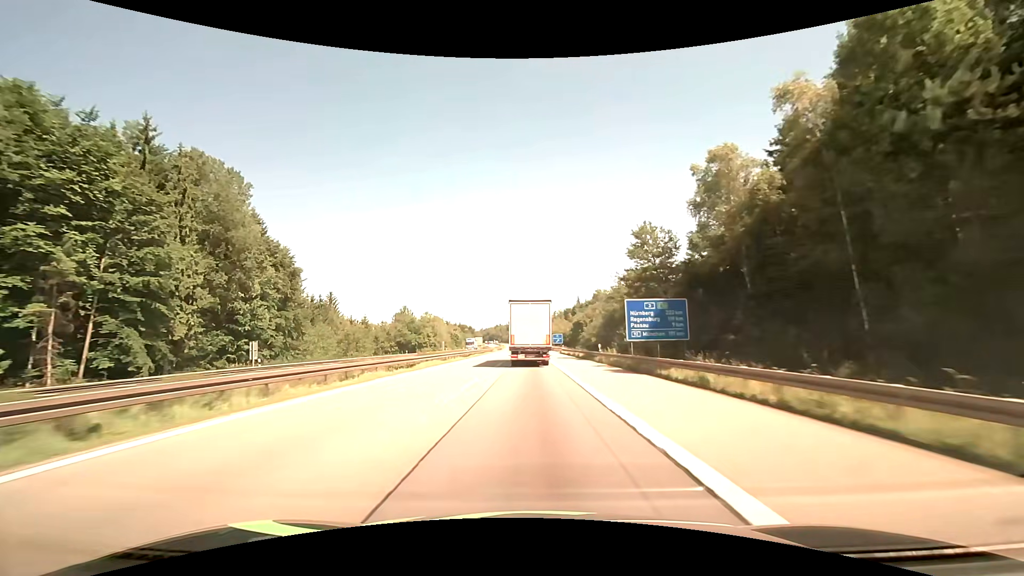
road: motorway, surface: asphalt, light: Day
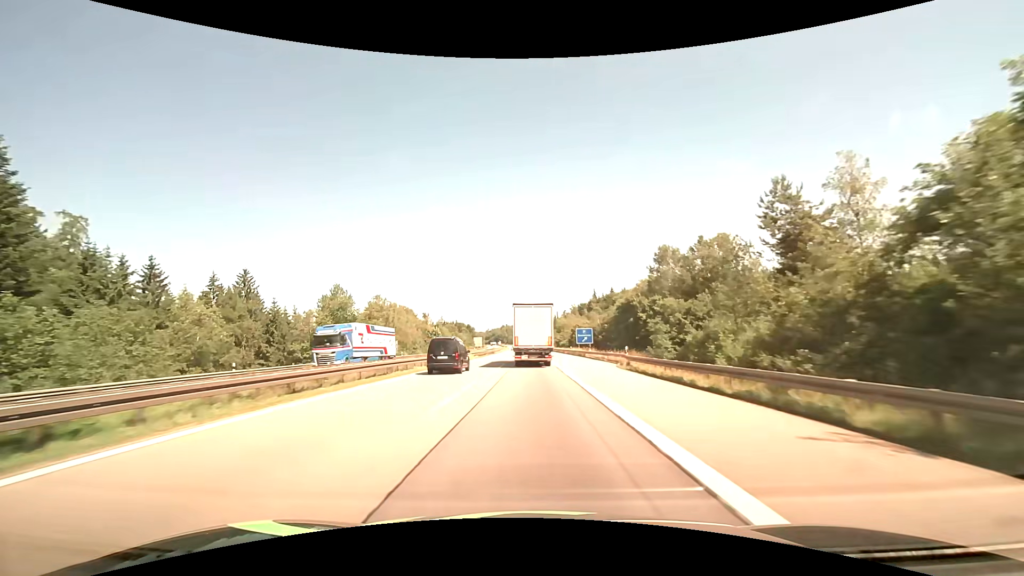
(-0.5, +56.9) m; -1°
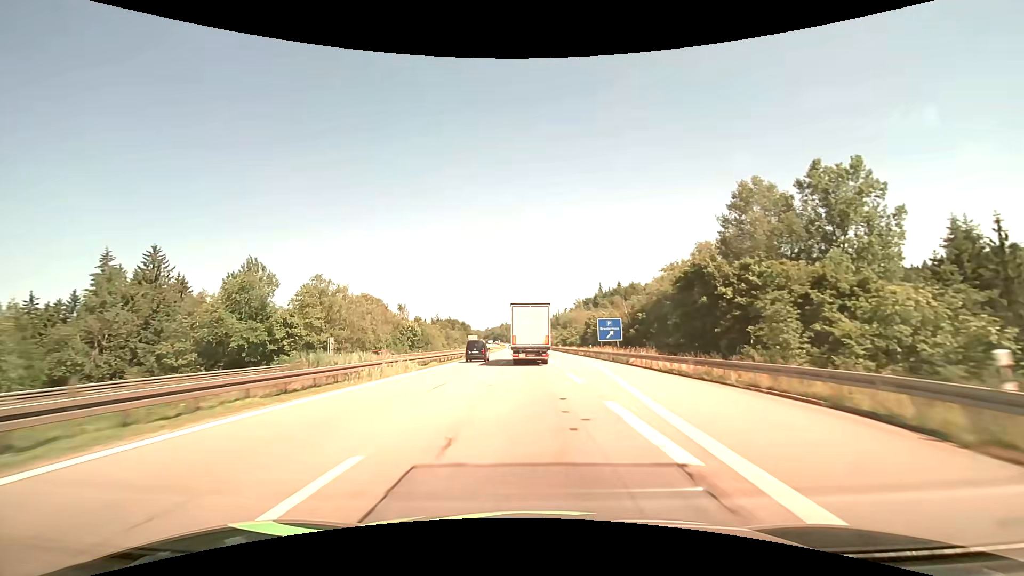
(-0.1, +28.6) m; 0°
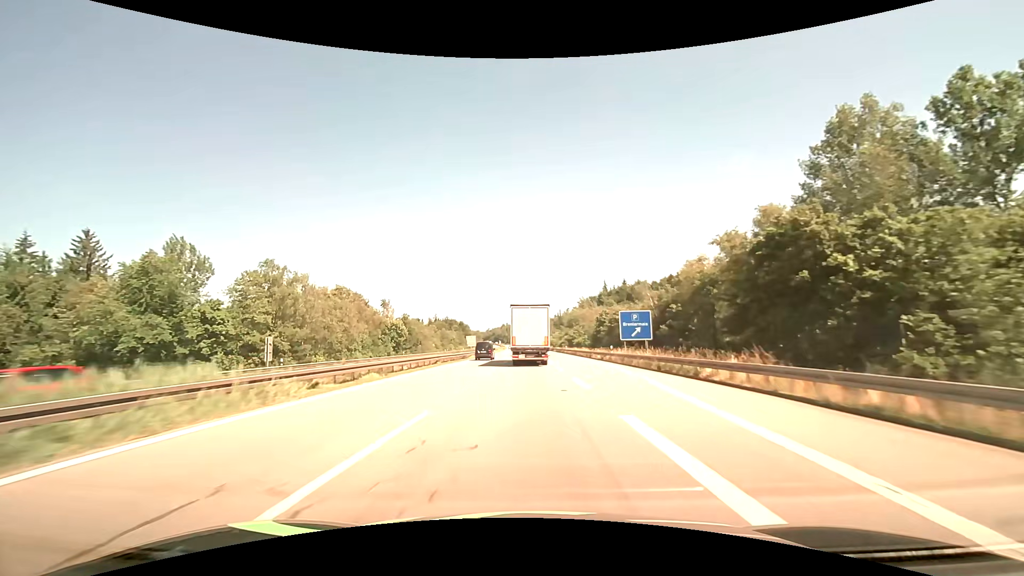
(0.0, +14.3) m; 0°
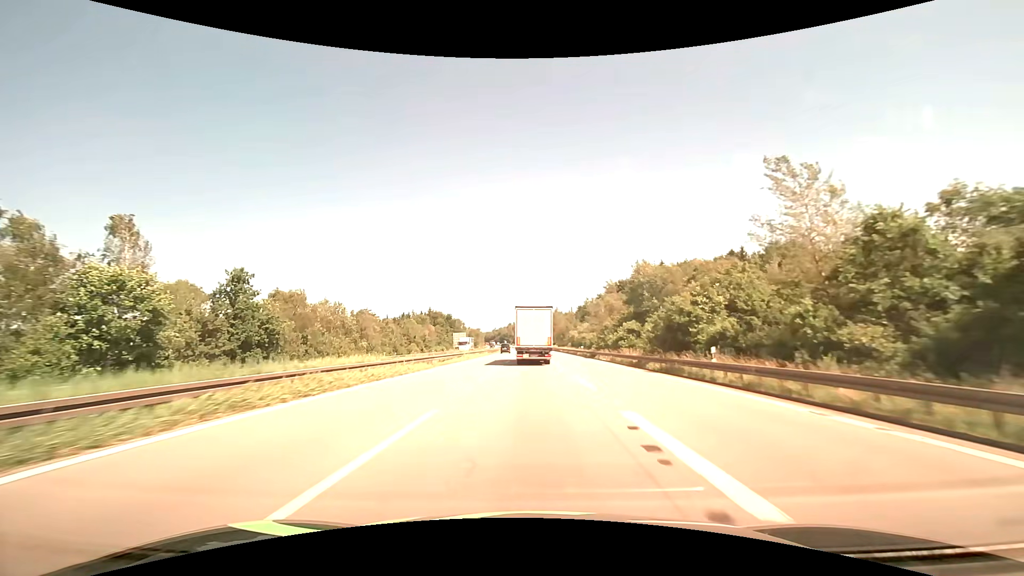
(-0.5, +71.5) m; -1°
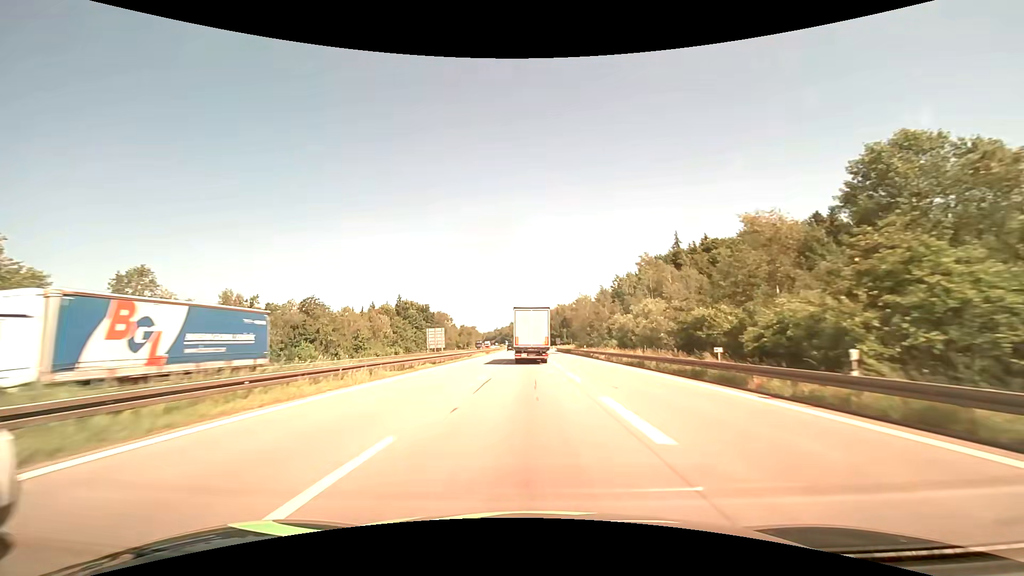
(-0.2, +57.1) m; 0°
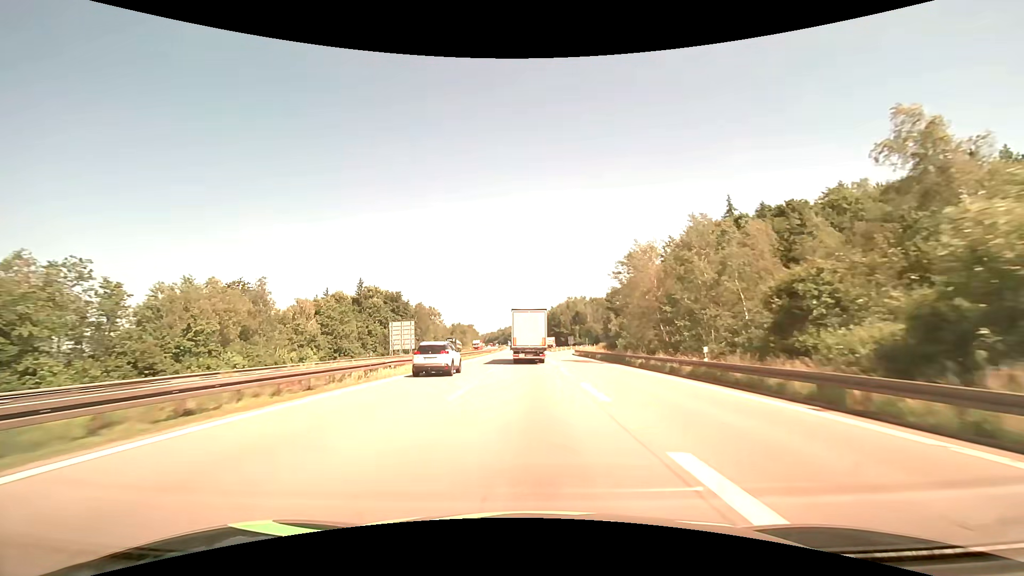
(-0.3, +42.7) m; -1°
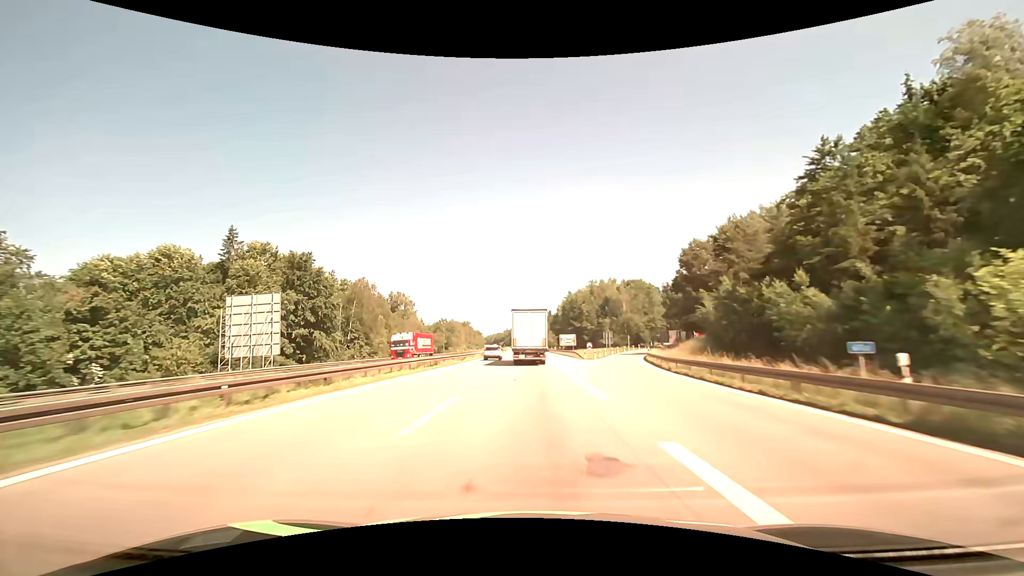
(-0.3, +59.1) m; -1°
(0, +10) (0, +20) (0, +30) (-1, +40) (-1, +50) (-2, +60) (-2, +70) (-3, +80) (-4, +90) (-4, +100) m
